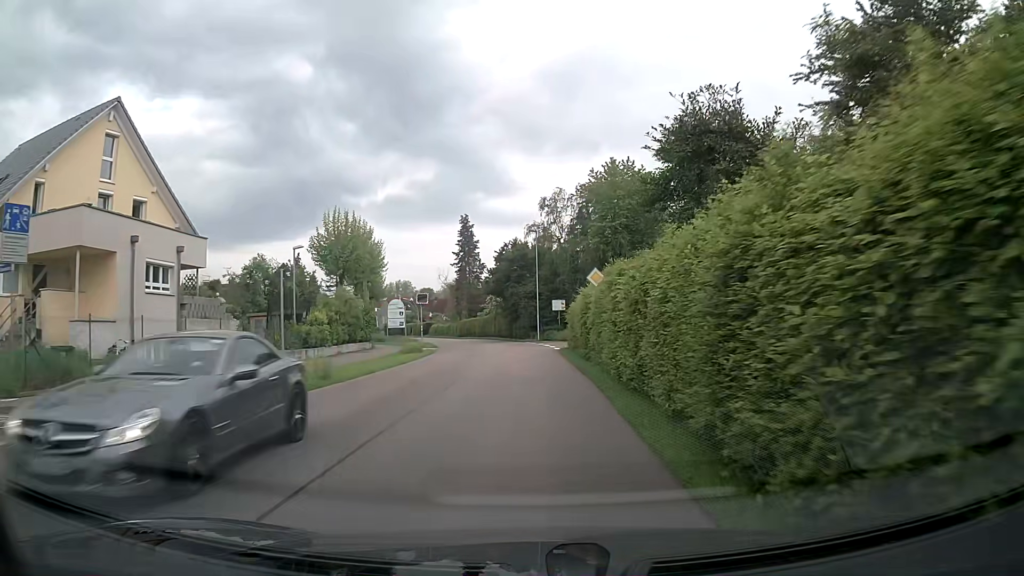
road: tertiary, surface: asphalt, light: Day
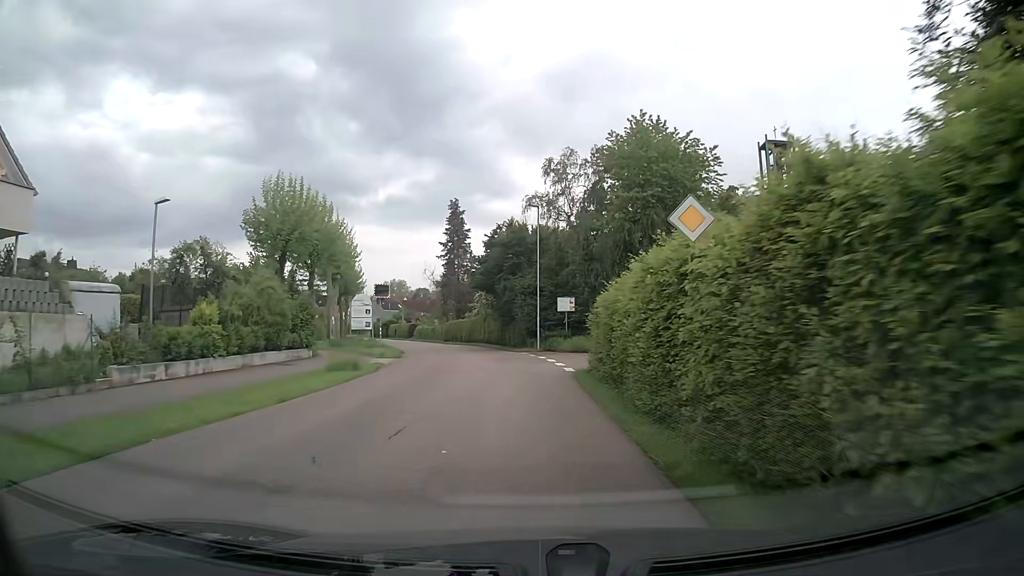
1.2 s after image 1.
(-0.1, +12.2) m; -1°
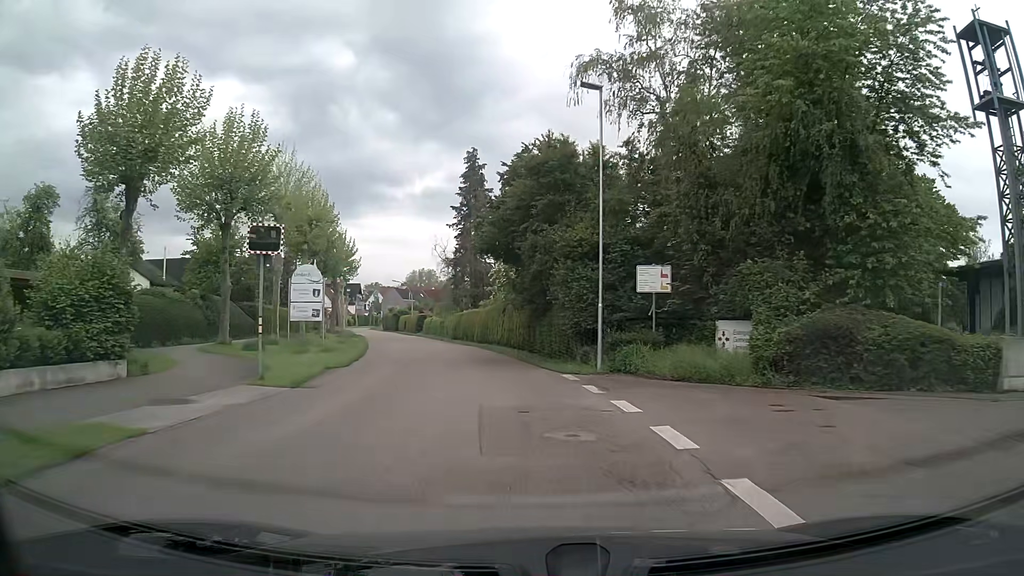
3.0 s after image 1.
(-0.1, +18.8) m; -2°
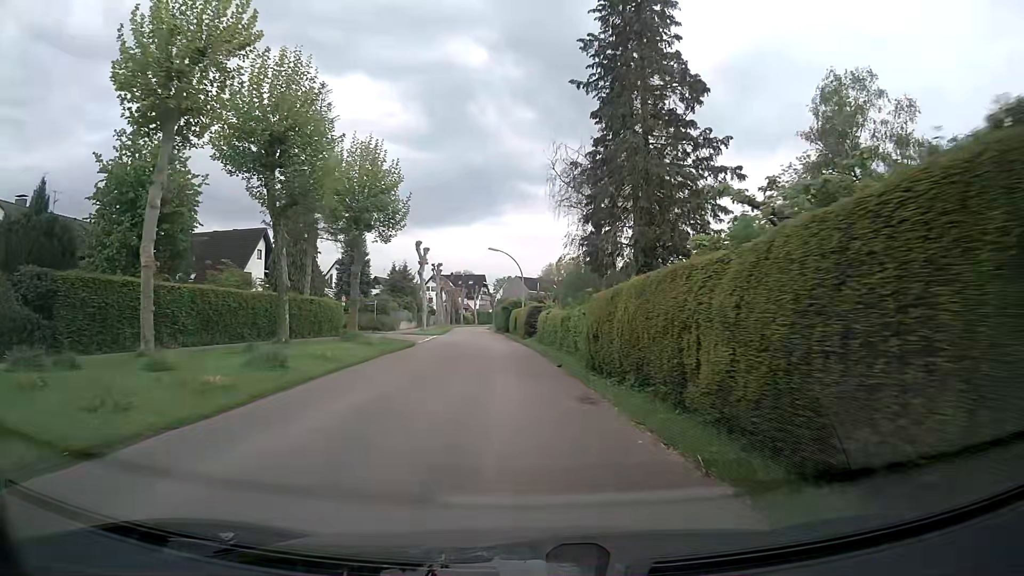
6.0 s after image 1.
(-3.2, +32.6) m; -12°
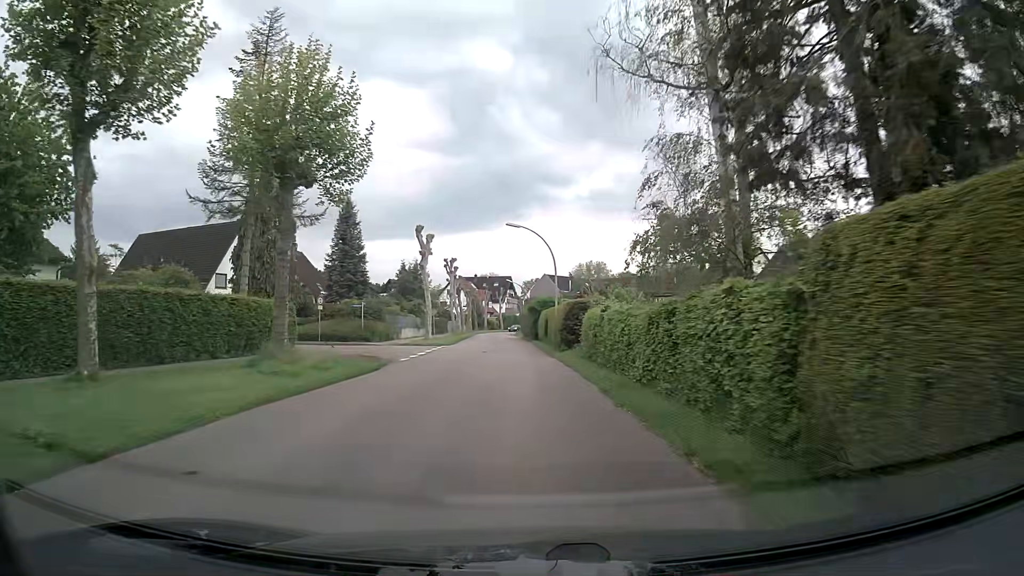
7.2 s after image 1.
(-0.3, +13.6) m; -2°
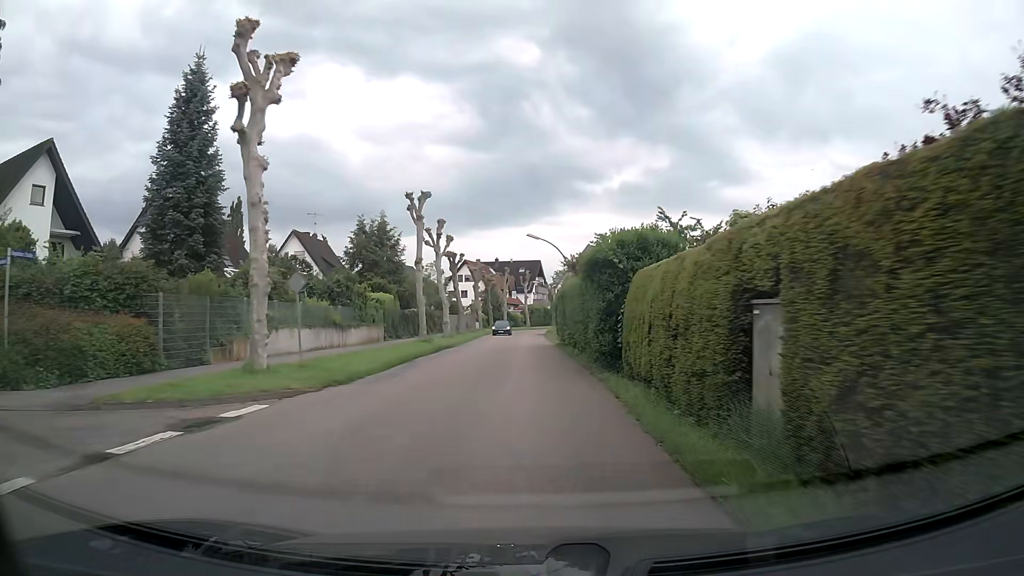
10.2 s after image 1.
(-0.8, +34.0) m; -2°
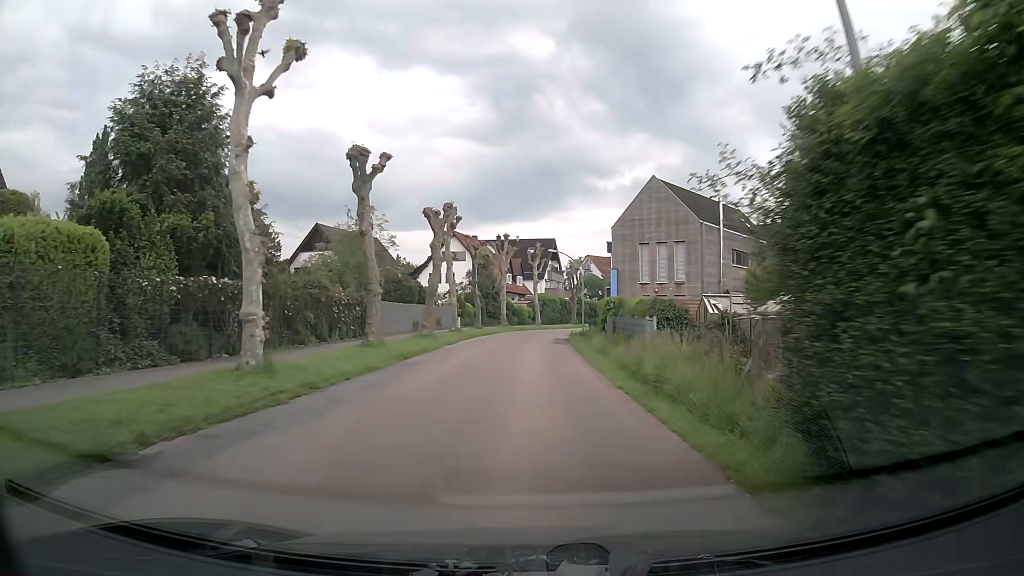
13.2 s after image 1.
(-0.5, +33.0) m; -2°
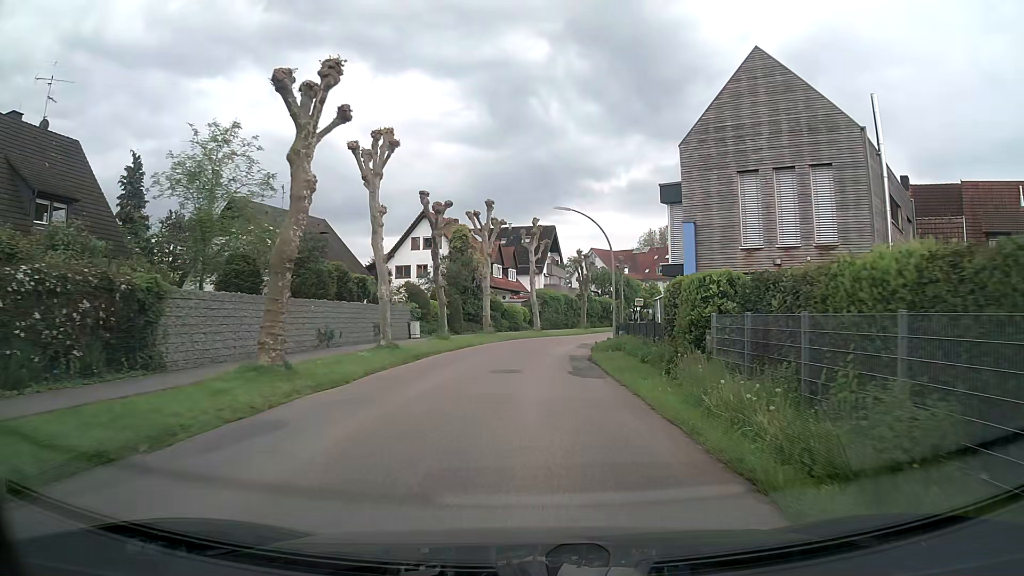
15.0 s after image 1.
(+0.3, +19.4) m; +1°
(0, +10) (0, +20) (+1, +30) (+3, +40) (+5, +49) (+9, +59) (+13, +68) (+18, +77) (+22, +86) (+27, +95) m
